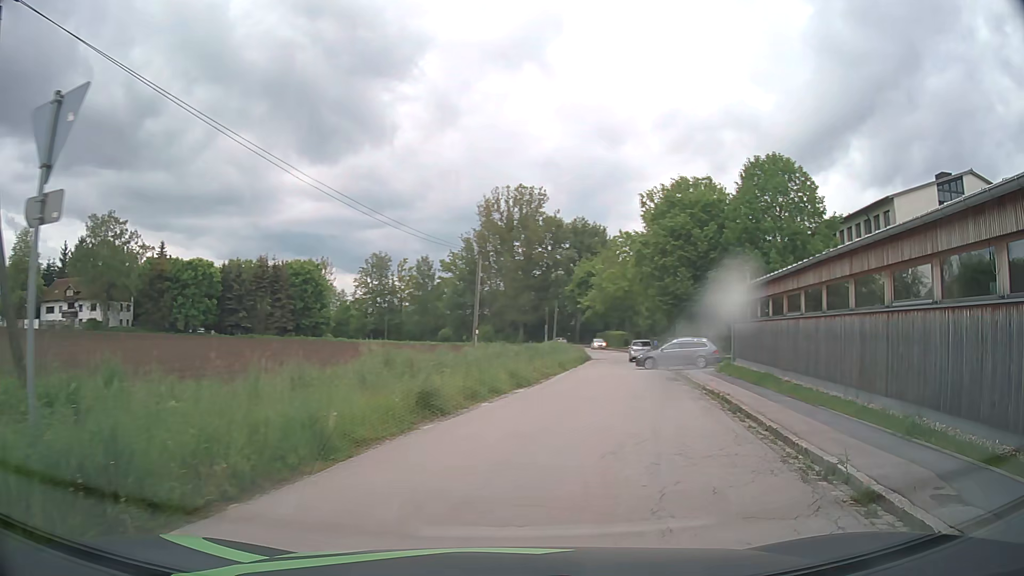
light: Day
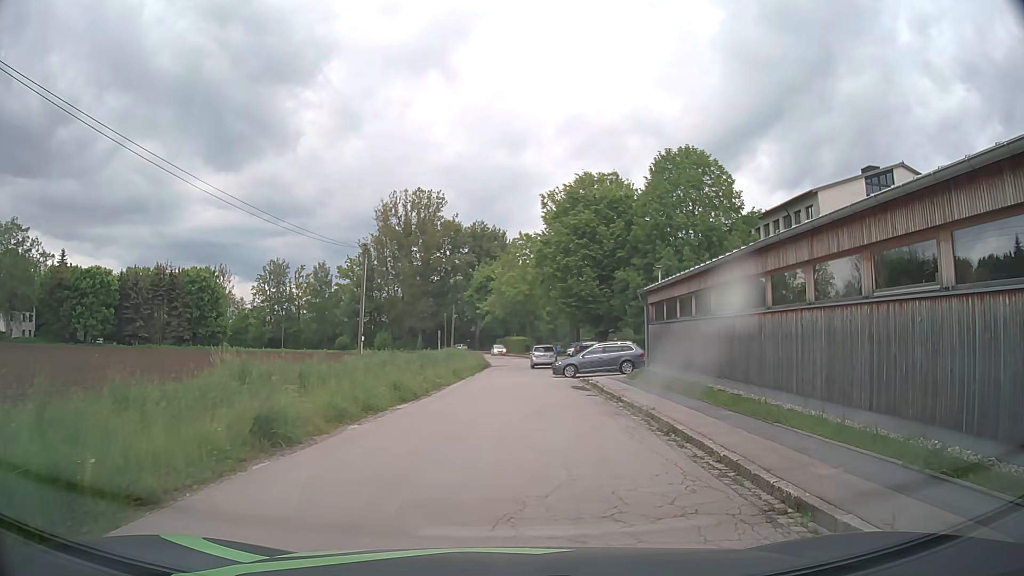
(+0.3, +3.0) m; +9°
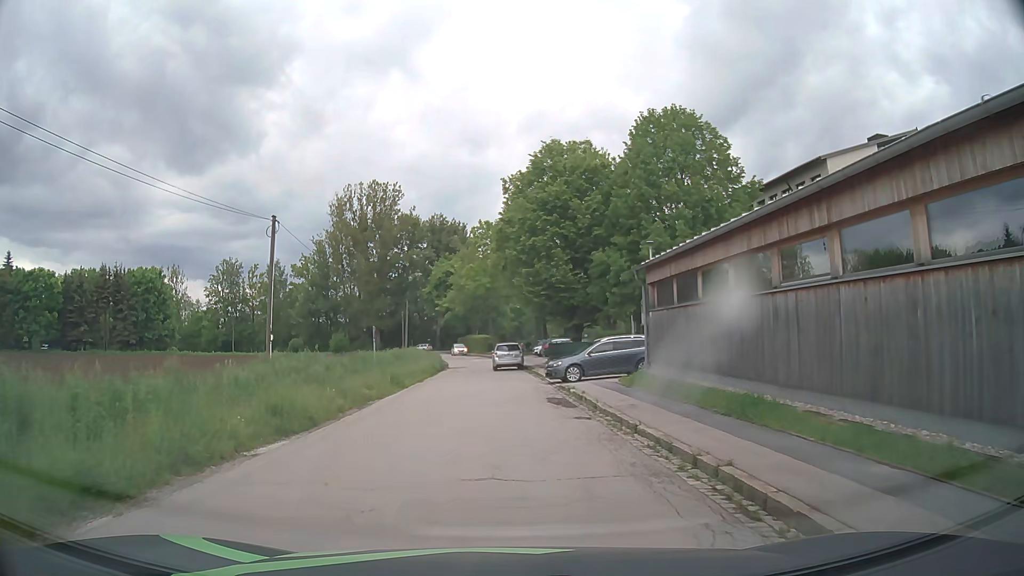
(+0.3, +7.1) m; +3°
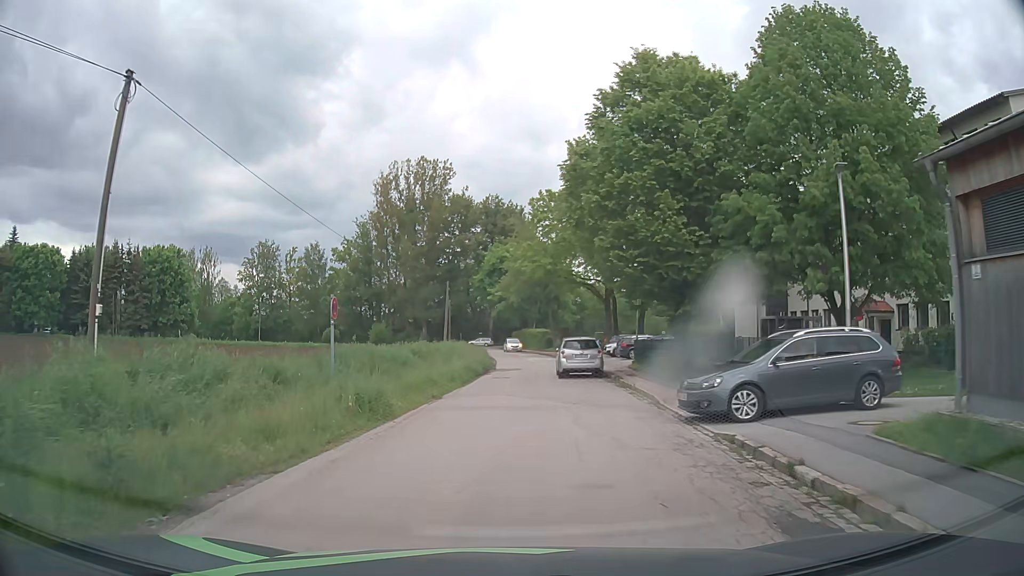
(-0.5, +13.0) m; -5°
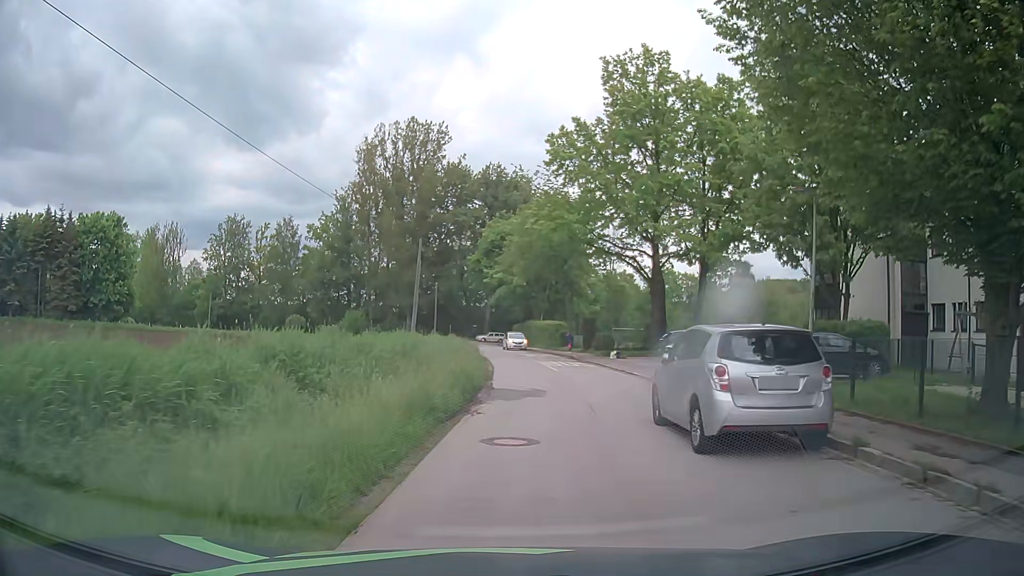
(-0.3, +18.6) m; +1°
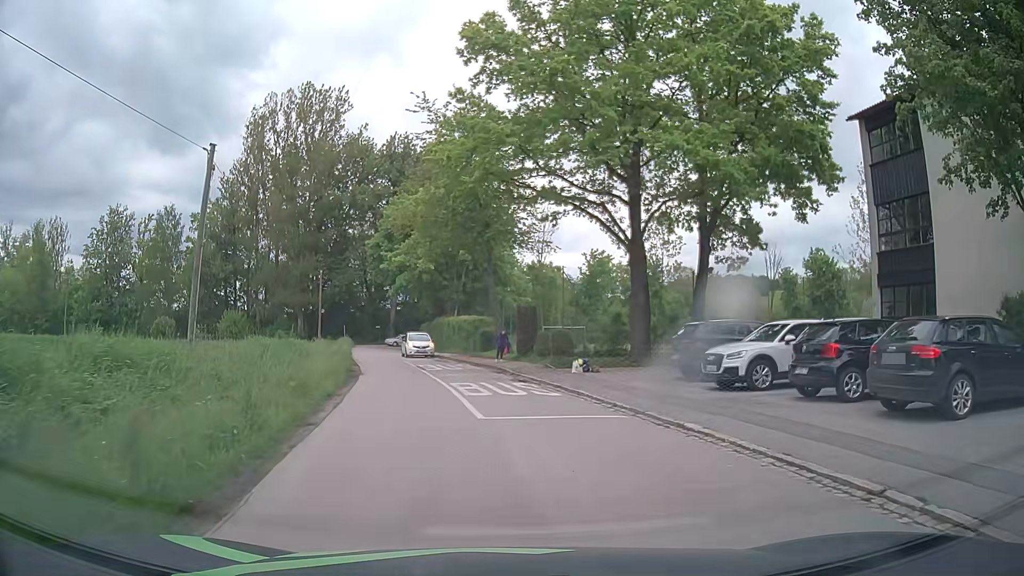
(+0.7, +16.5) m; +6°
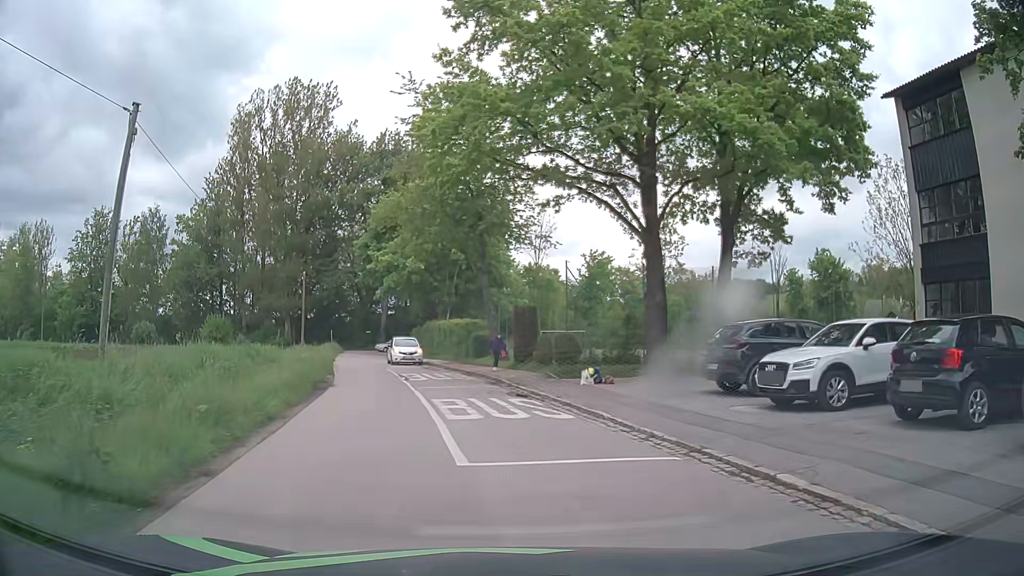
(0.0, +3.7) m; +1°
